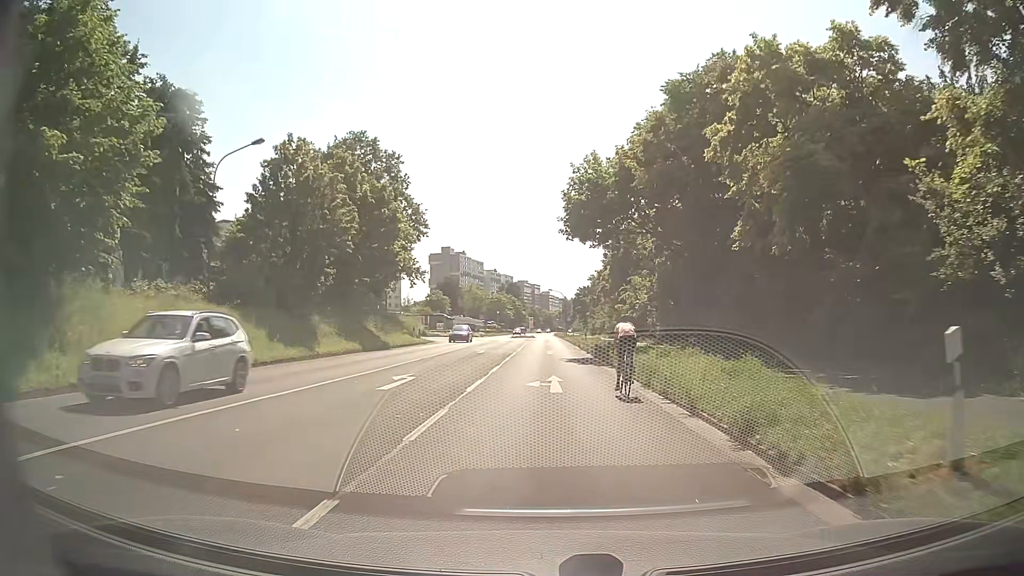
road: secondary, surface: asphalt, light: Day
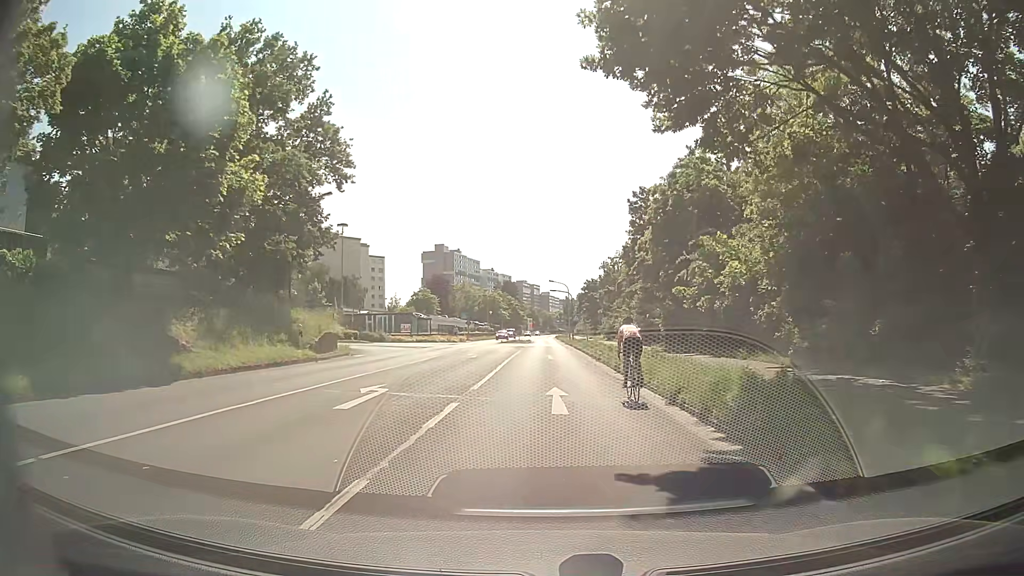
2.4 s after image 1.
(0.0, +23.3) m; 0°
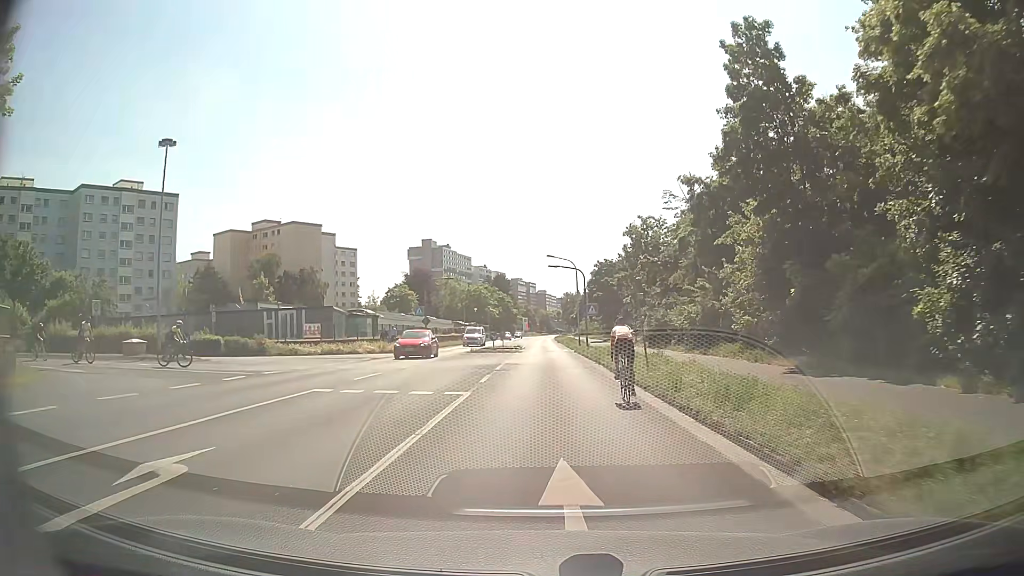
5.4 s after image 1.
(+0.4, +28.4) m; +1°
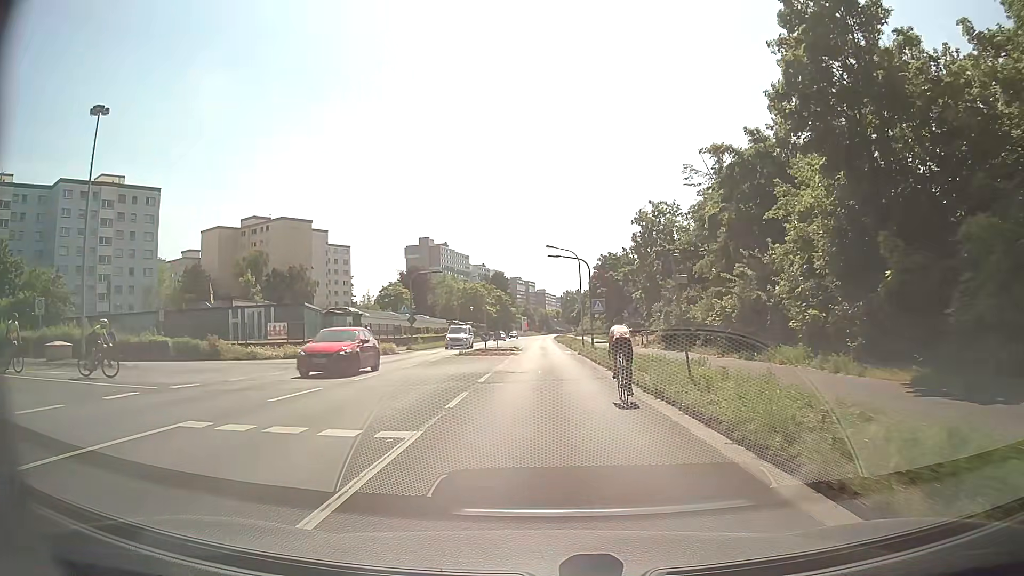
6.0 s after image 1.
(0.0, +5.8) m; 0°
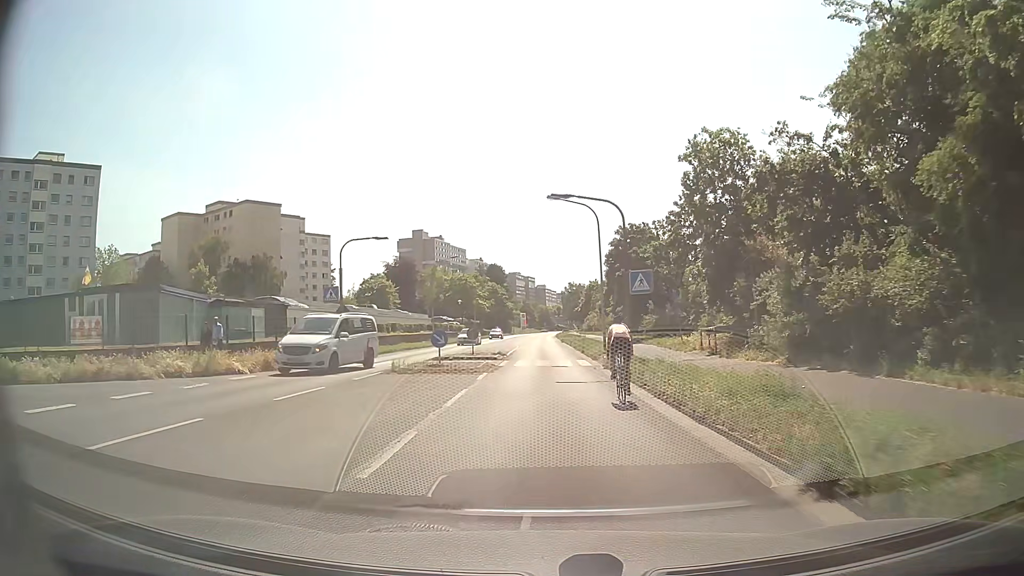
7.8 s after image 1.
(0.0, +17.6) m; 0°
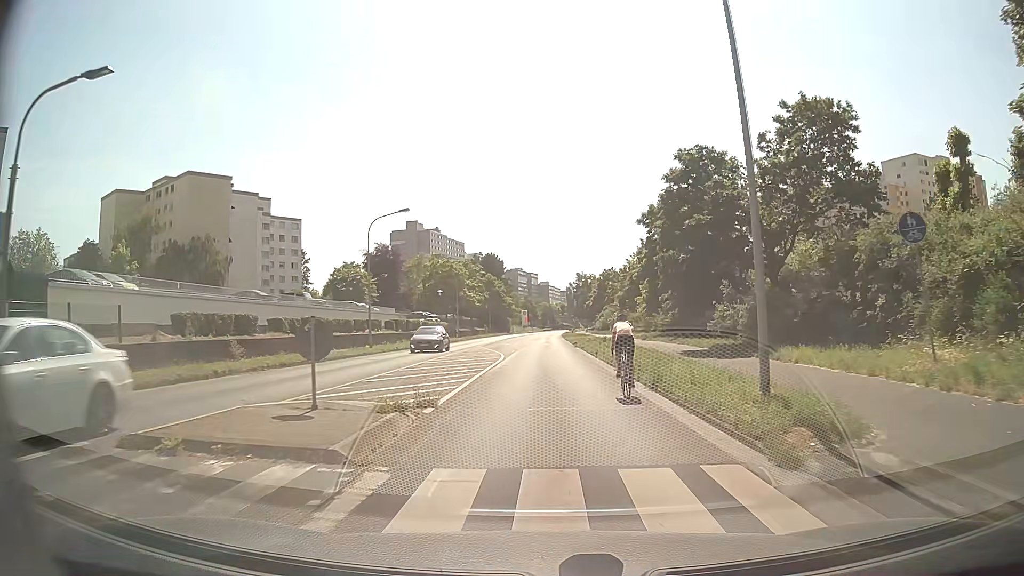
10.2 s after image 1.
(-0.1, +23.0) m; 0°
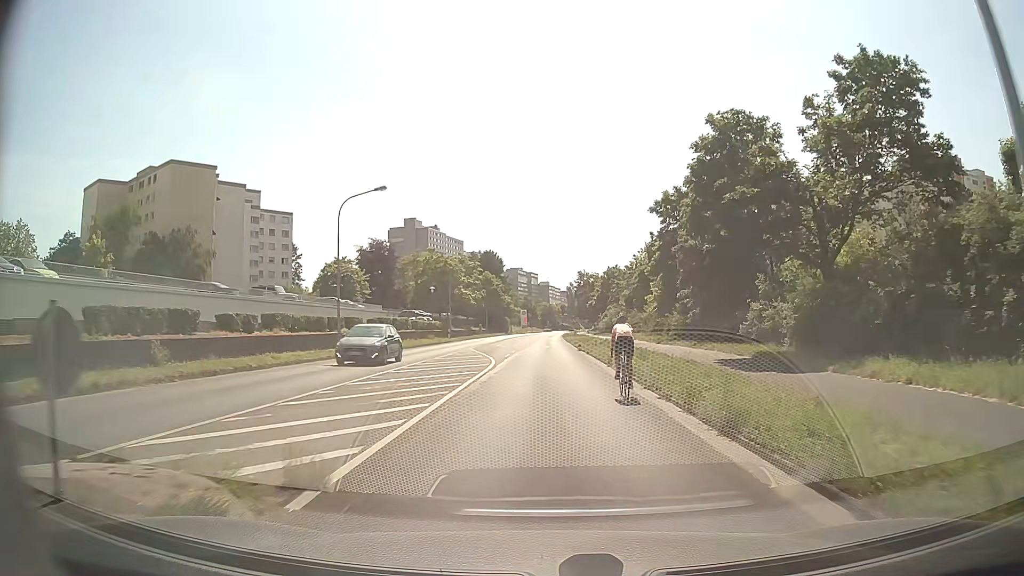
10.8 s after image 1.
(-0.1, +5.8) m; -1°
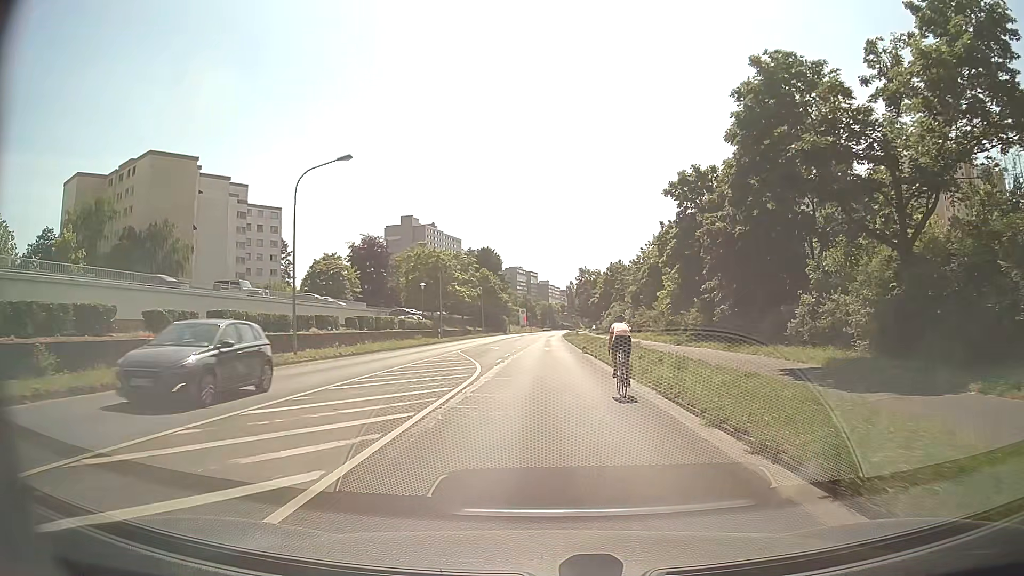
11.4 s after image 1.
(0.0, +5.8) m; 0°
